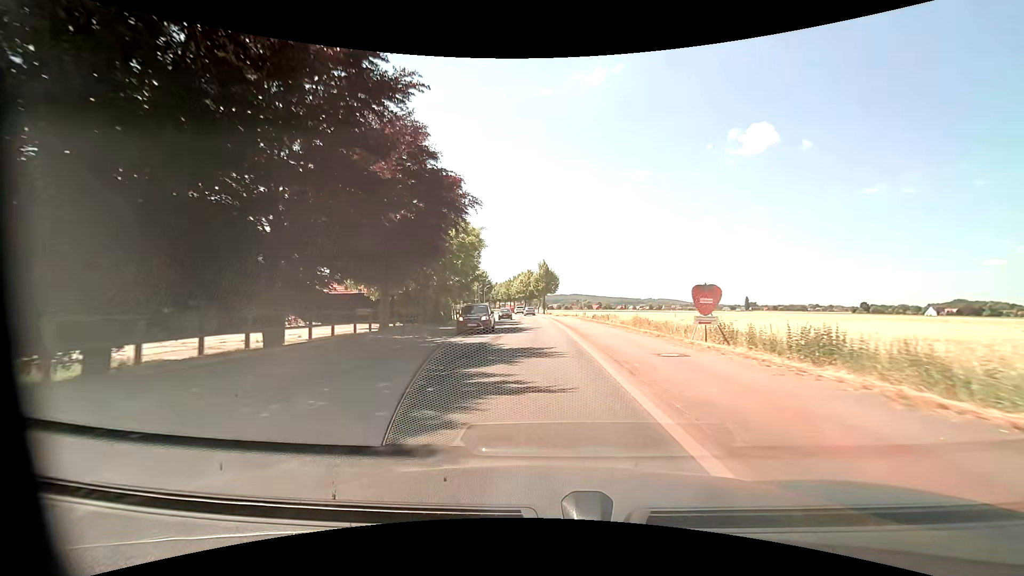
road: primary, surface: asphalt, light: Day
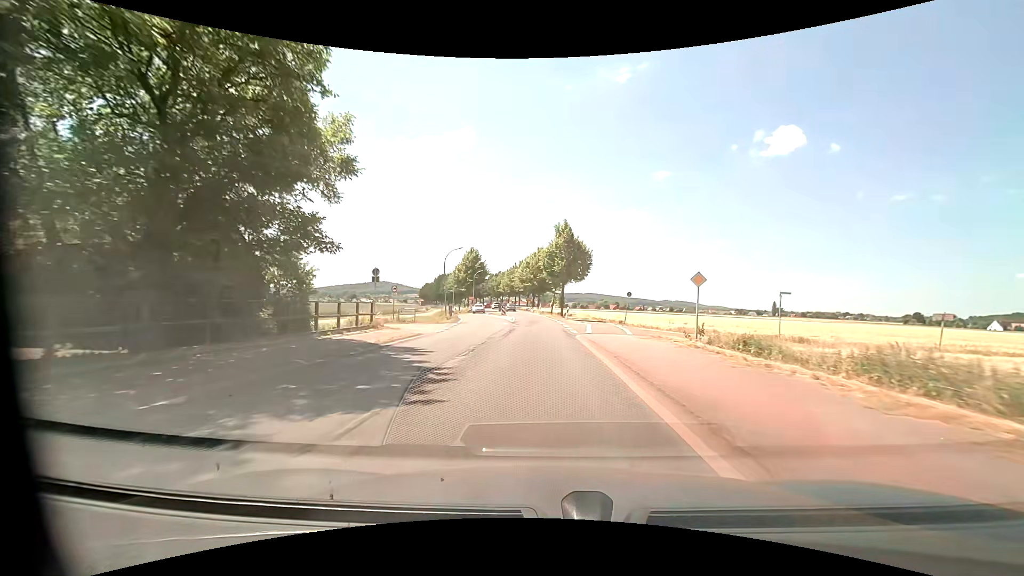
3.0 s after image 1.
(-0.3, +41.8) m; -2°
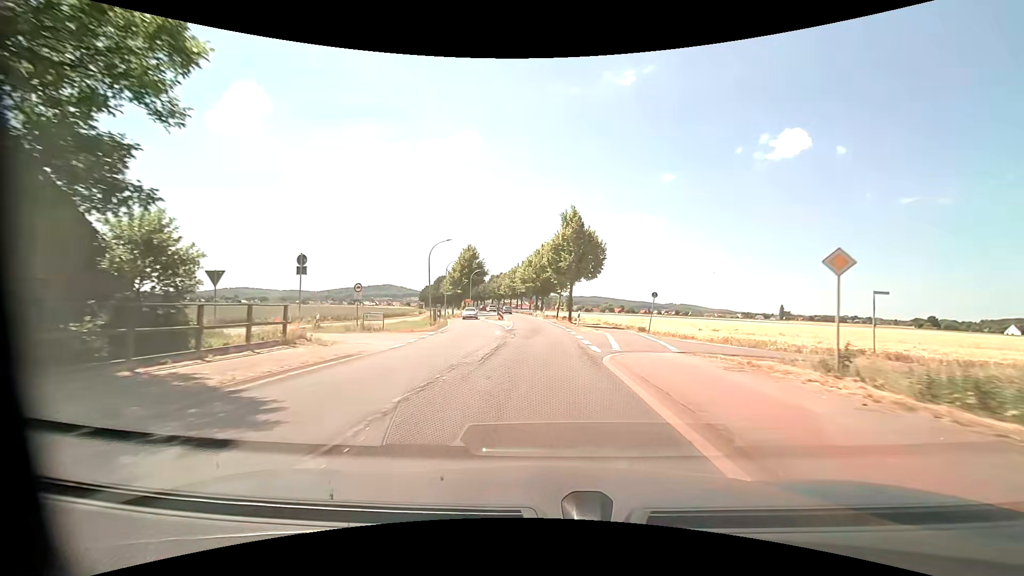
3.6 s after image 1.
(0.0, +8.6) m; 0°
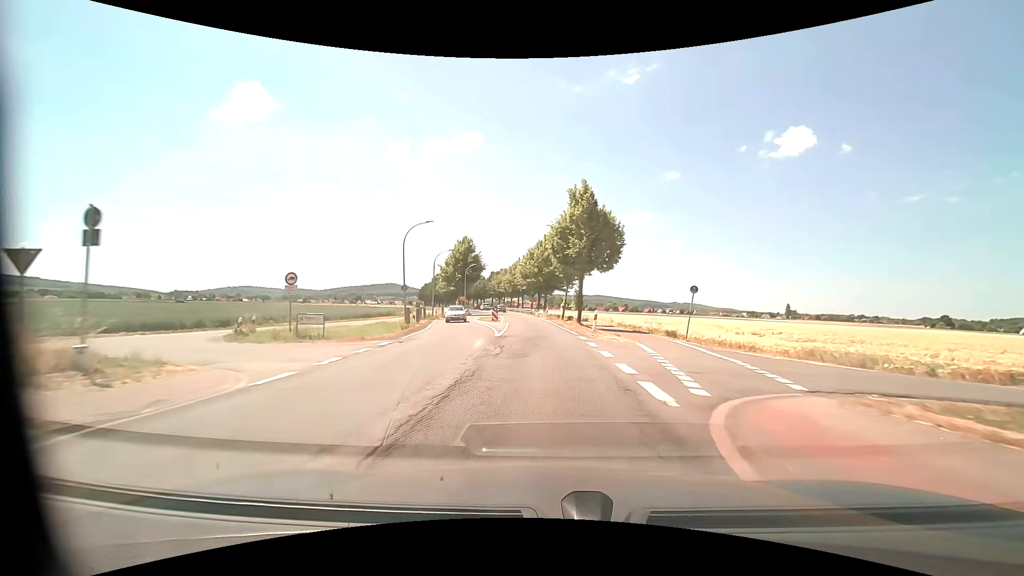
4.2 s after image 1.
(0.0, +8.6) m; 0°
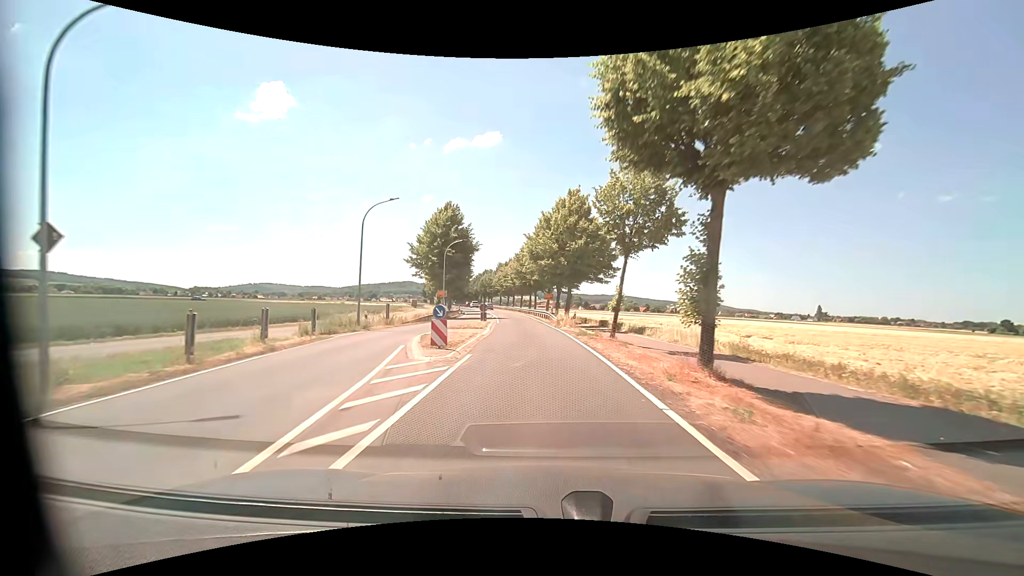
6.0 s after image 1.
(-0.3, +25.7) m; -2°
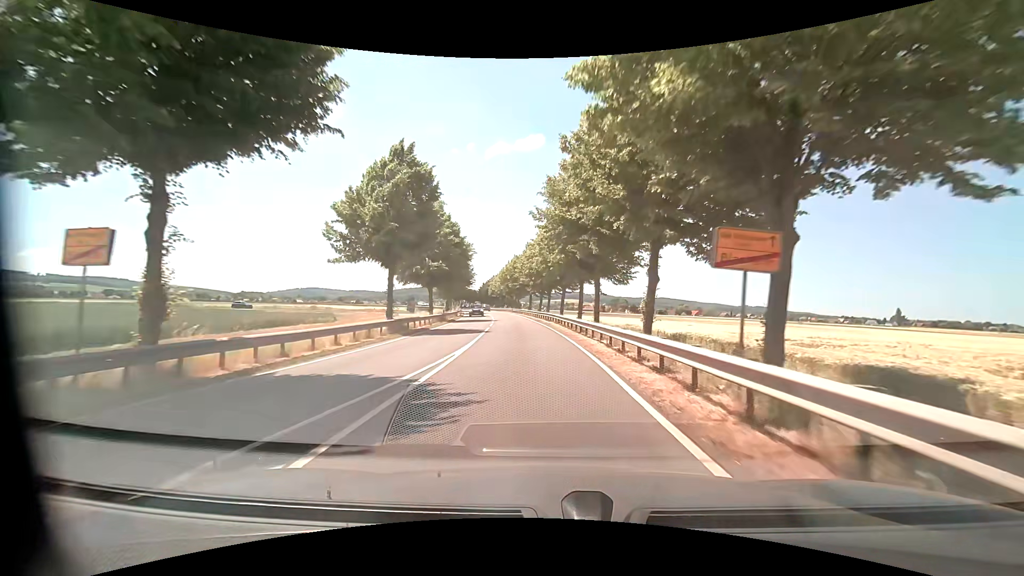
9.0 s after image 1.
(-2.0, +42.2) m; -5°
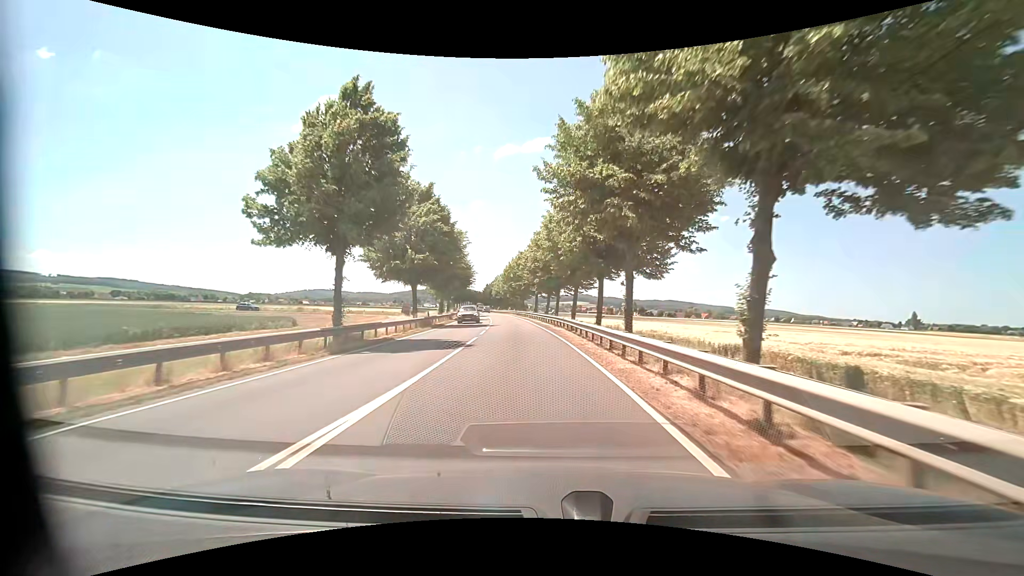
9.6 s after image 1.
(0.0, +8.7) m; -1°
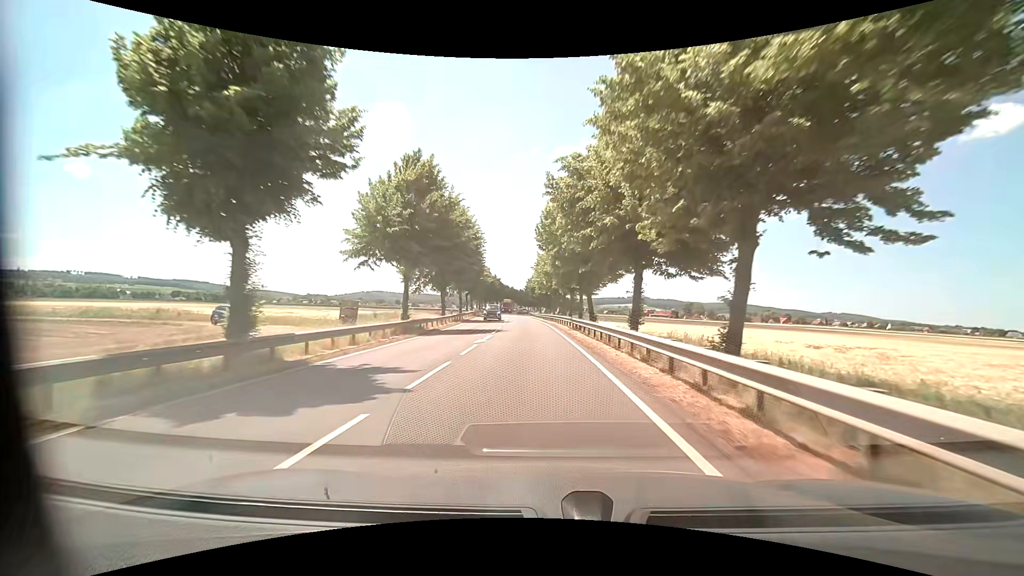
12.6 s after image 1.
(-2.6, +47.6) m; -6°
(0, +10) (0, +20) (-1, +30) (-1, +40) (-2, +50) (-2, +60) (-3, +70) (-3, +80) (-4, +90) (-4, +100) m
